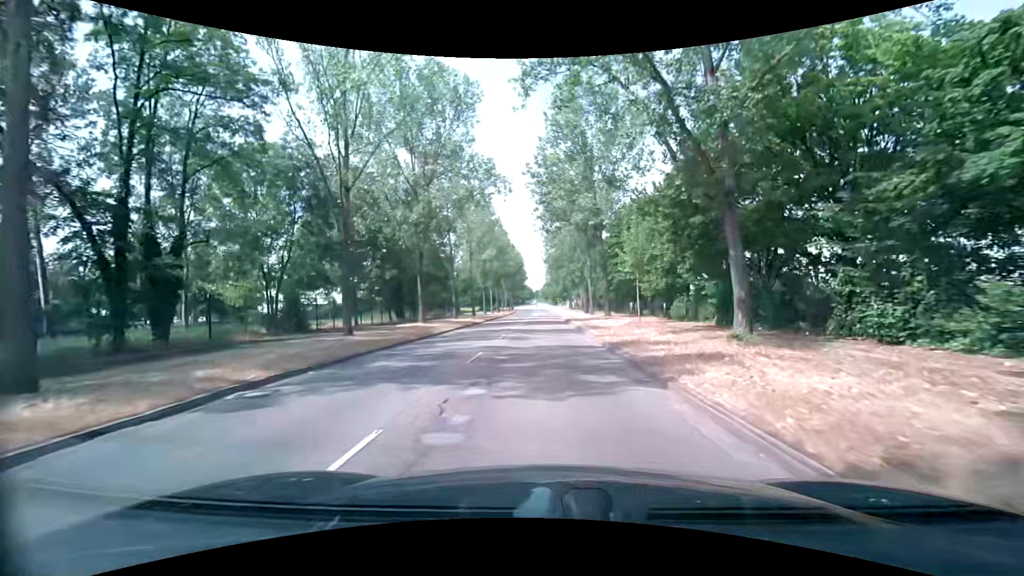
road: secondary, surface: asphalt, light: Day
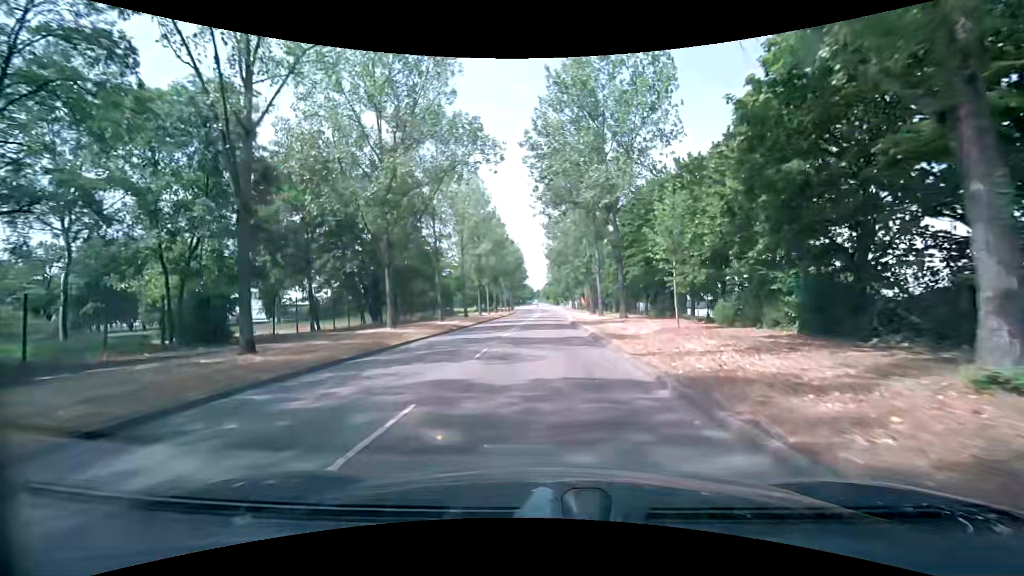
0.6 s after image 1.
(+0.1, +7.7) m; +2°
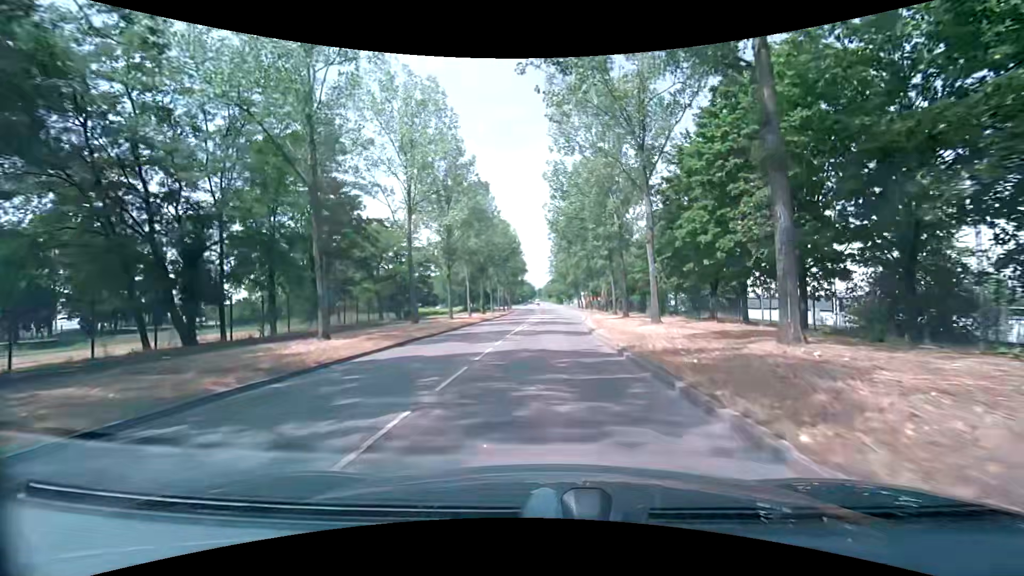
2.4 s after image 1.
(-0.6, +23.1) m; -2°
(0, +10) (0, +20) (+1, +30) (+1, +40) (+2, +50) (+3, +60) (+3, +70) (+4, +80) (+4, +90) (+4, +100) m
